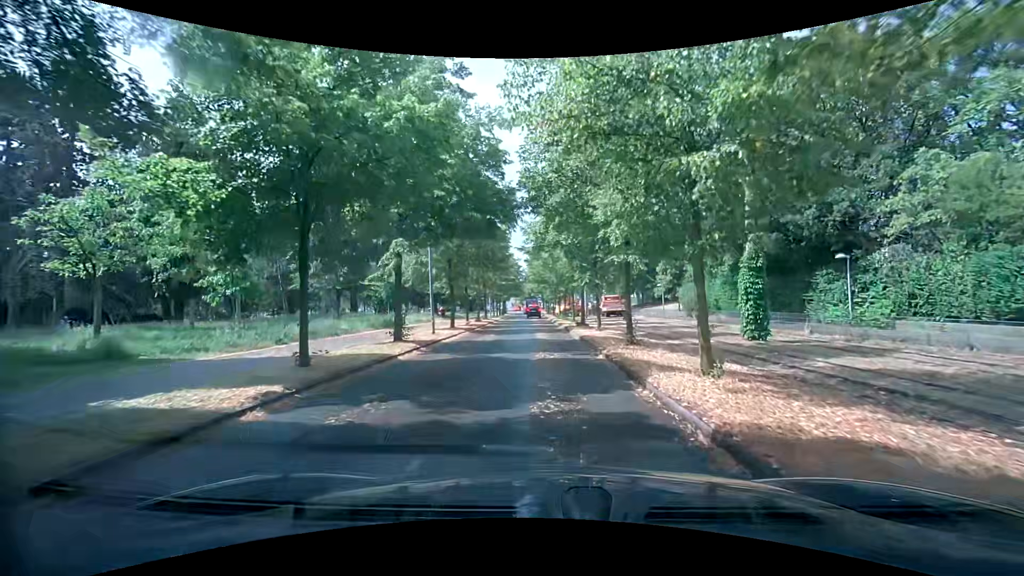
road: residential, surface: asphalt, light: Day
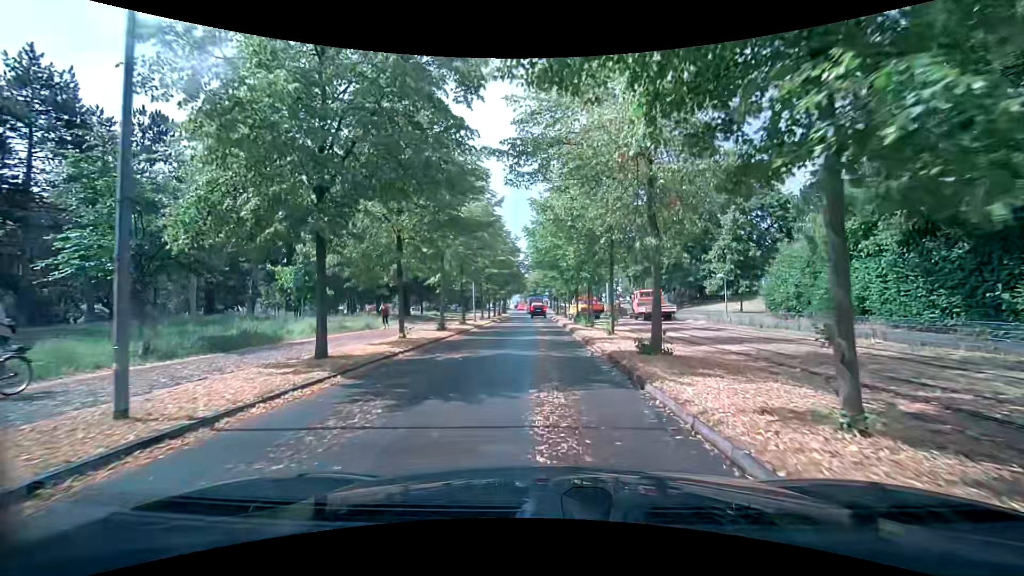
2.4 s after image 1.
(-1.1, +17.8) m; -2°
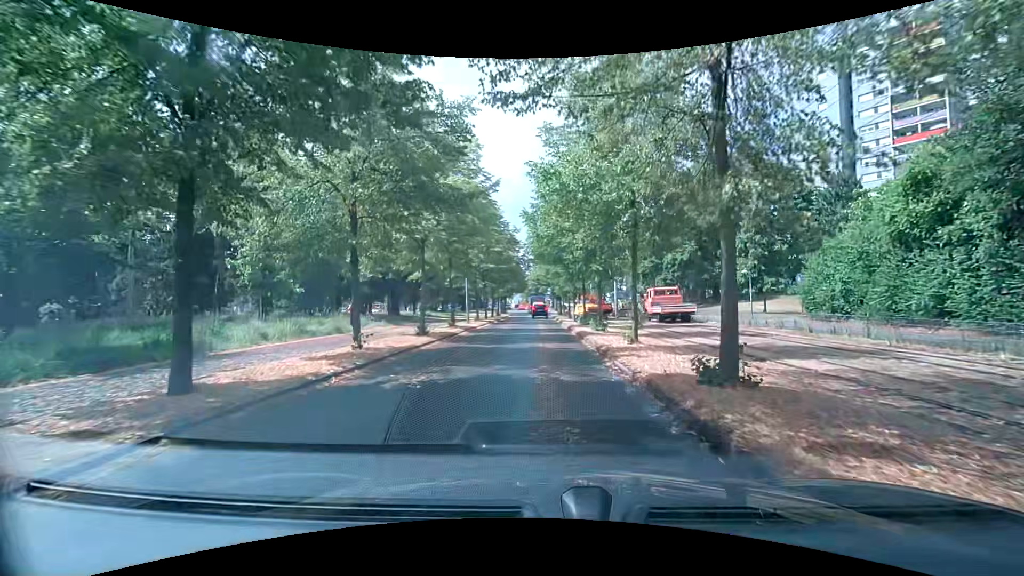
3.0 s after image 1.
(+0.1, +4.5) m; +2°
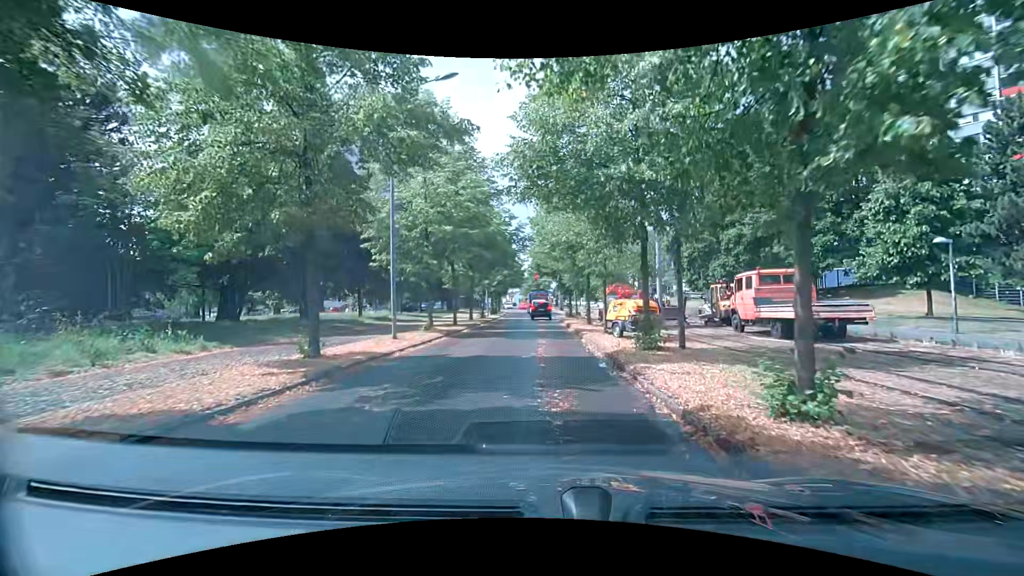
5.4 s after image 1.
(-0.1, +17.2) m; 0°
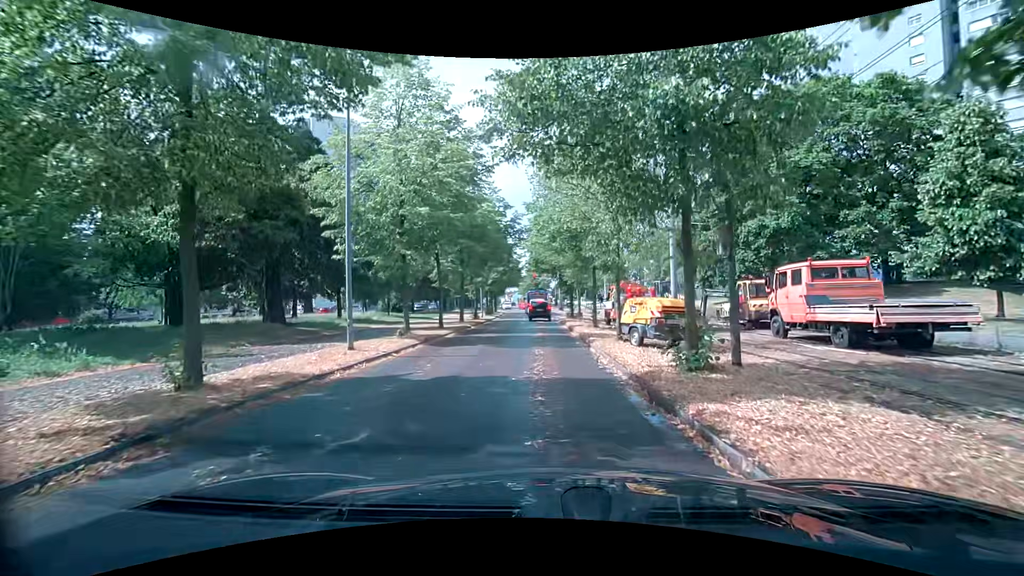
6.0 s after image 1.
(0.0, +3.7) m; +1°
